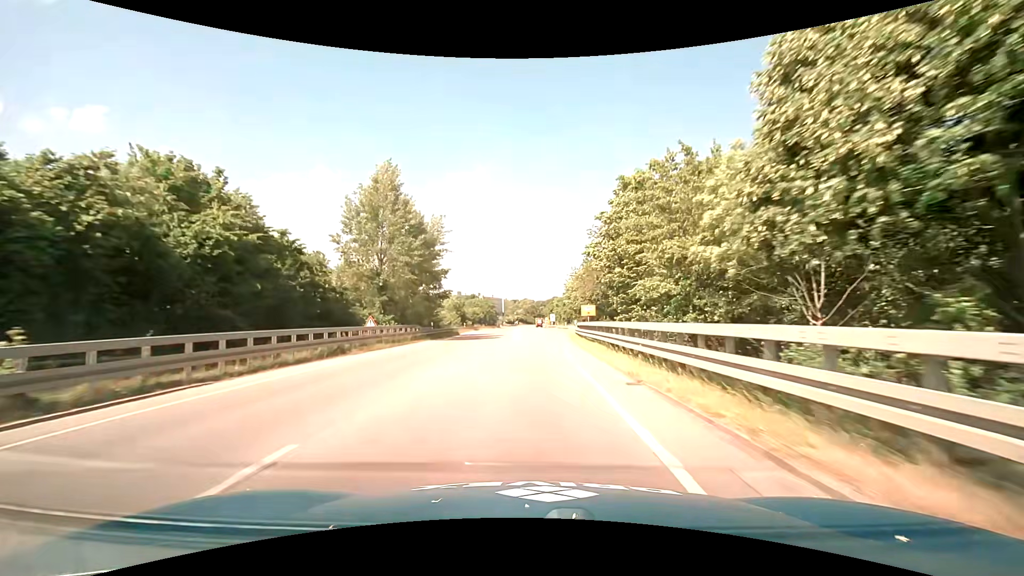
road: primary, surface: asphalt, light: Day
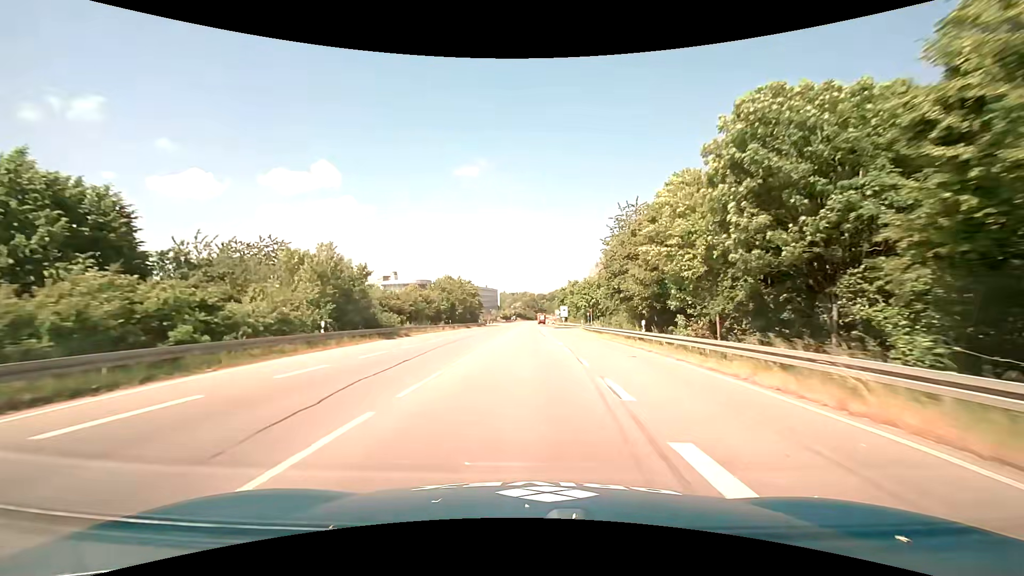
(0.0, +55.8) m; 0°
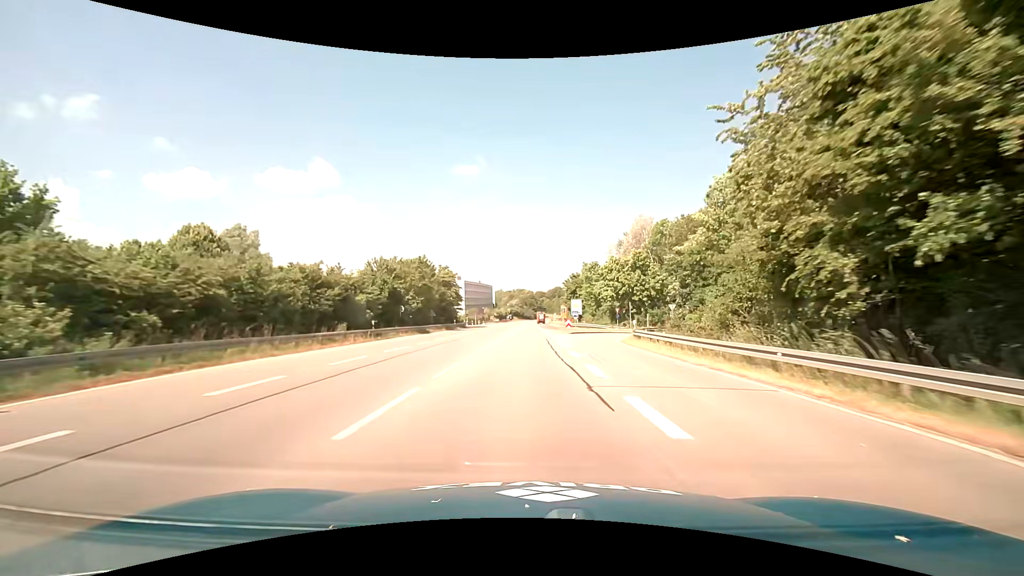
(-0.1, +32.8) m; 0°
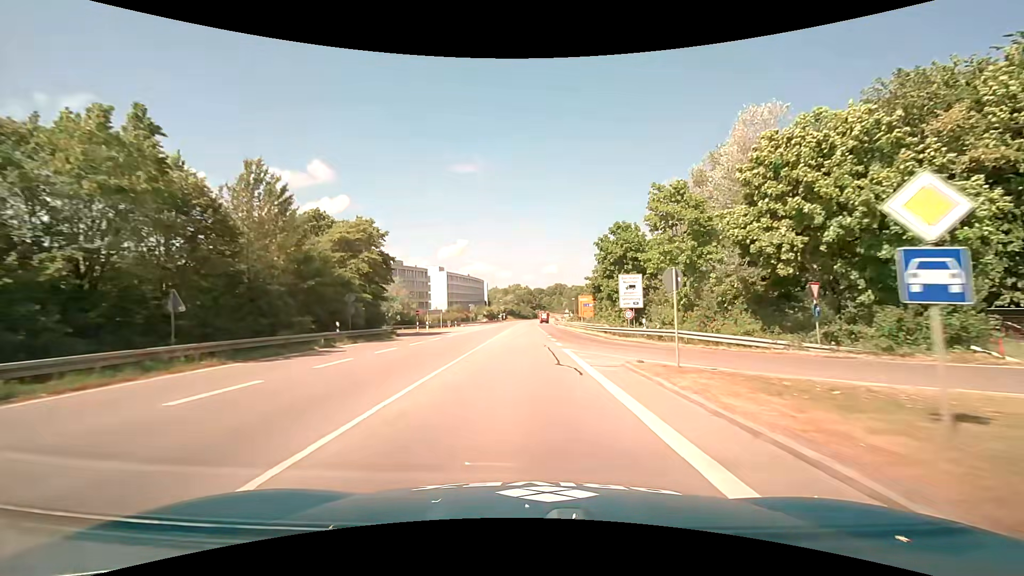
(+0.1, +42.9) m; 0°
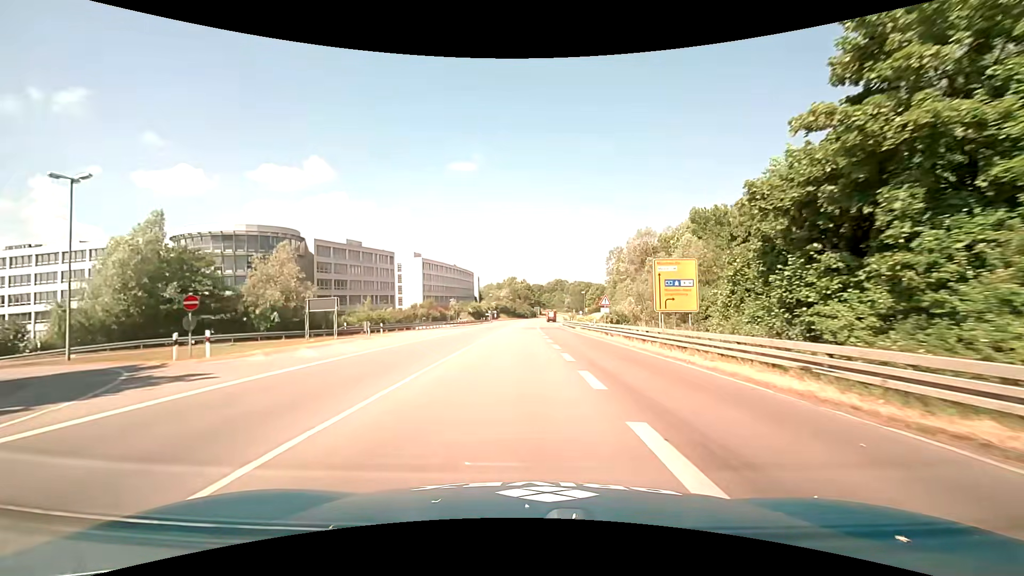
(0.0, +39.0) m; 0°
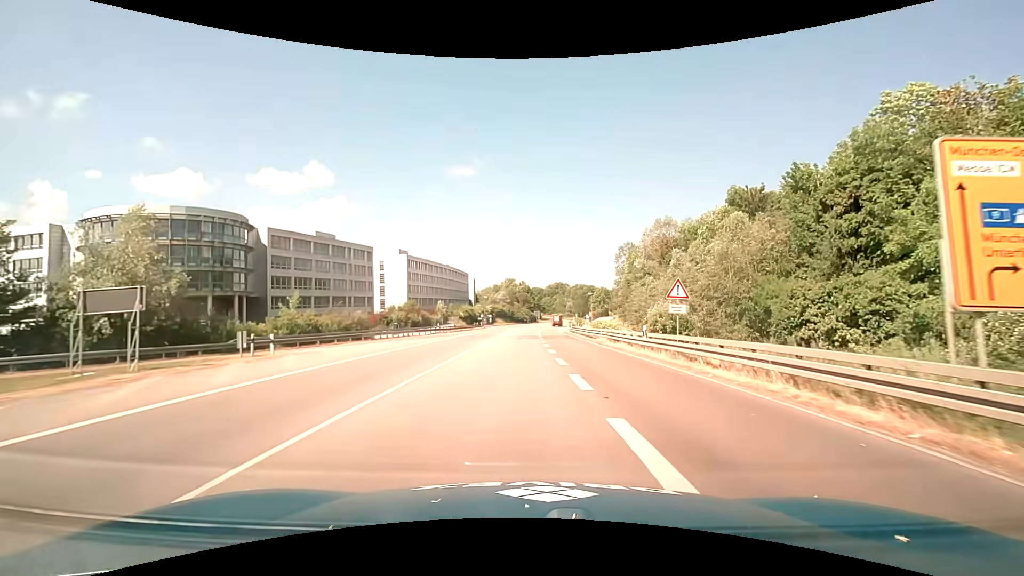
(0.0, +17.3) m; 0°
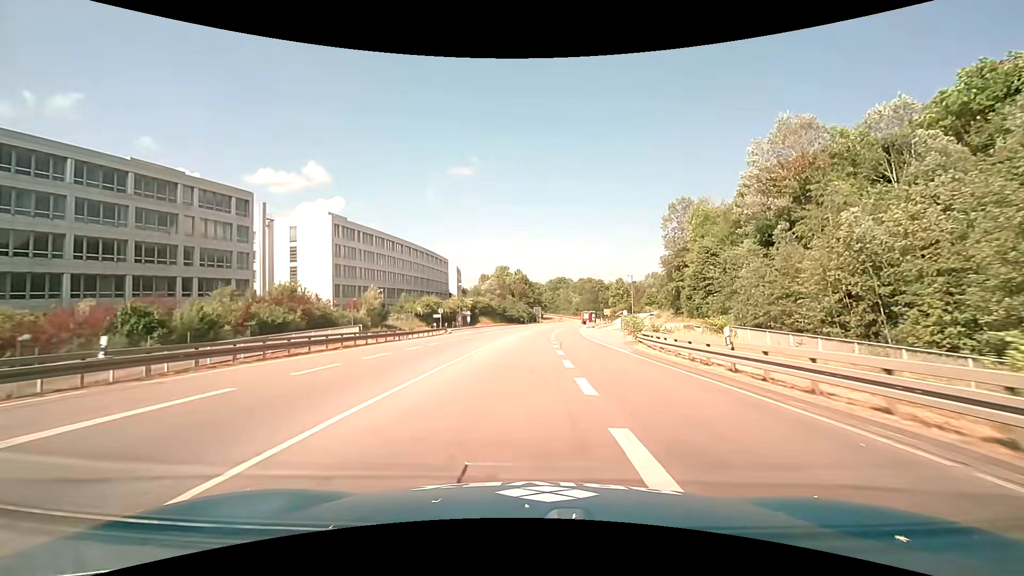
(-0.1, +49.0) m; 0°
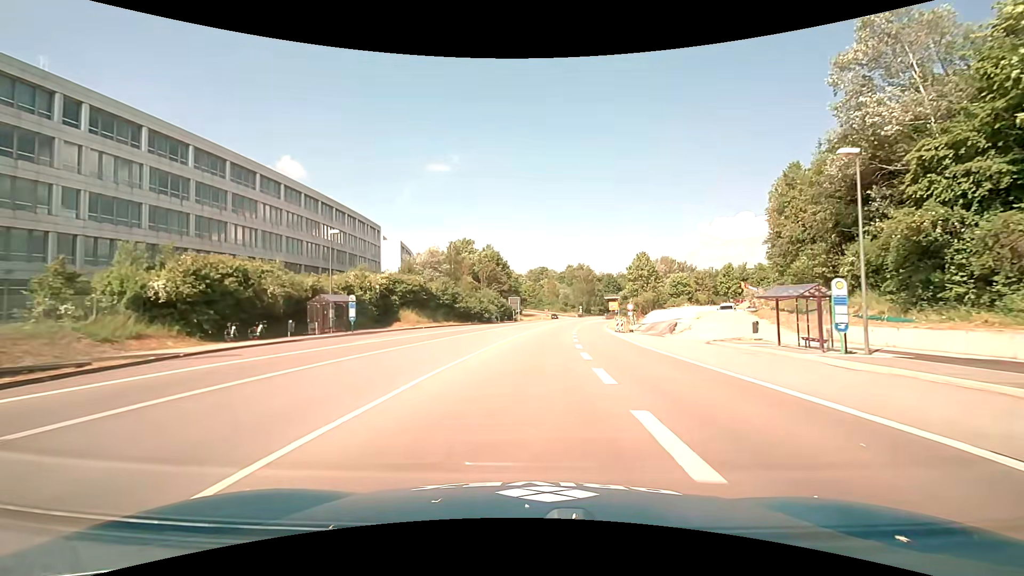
(+0.9, +53.4) m; +2°
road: trunk
(0, +10) (0, +20) (+1, +30) (+2, +40) (+2, +50) (+4, +60) (+5, +70) (+6, +80) (+8, +89) (+10, +99) m
